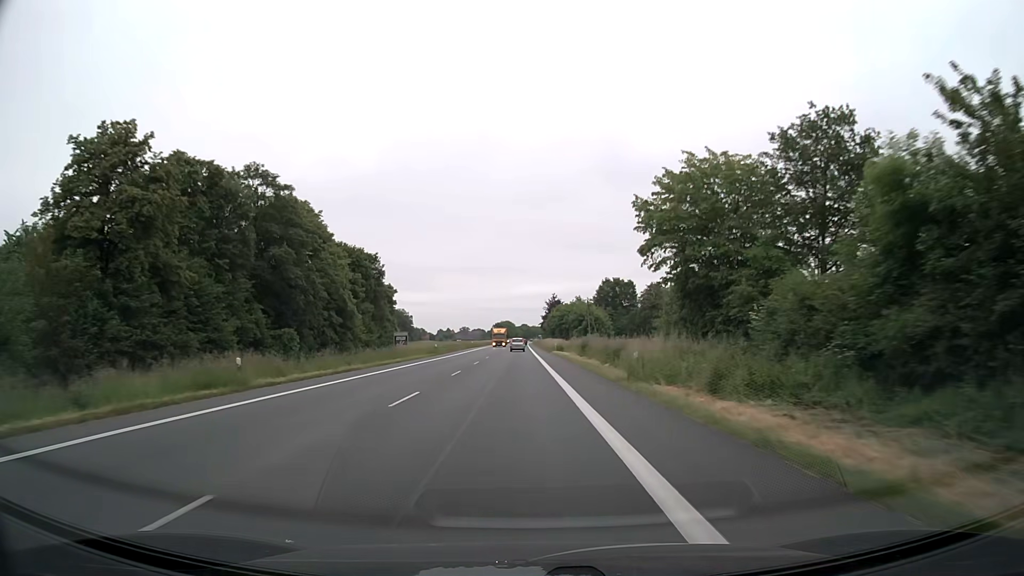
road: primary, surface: asphalt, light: Day
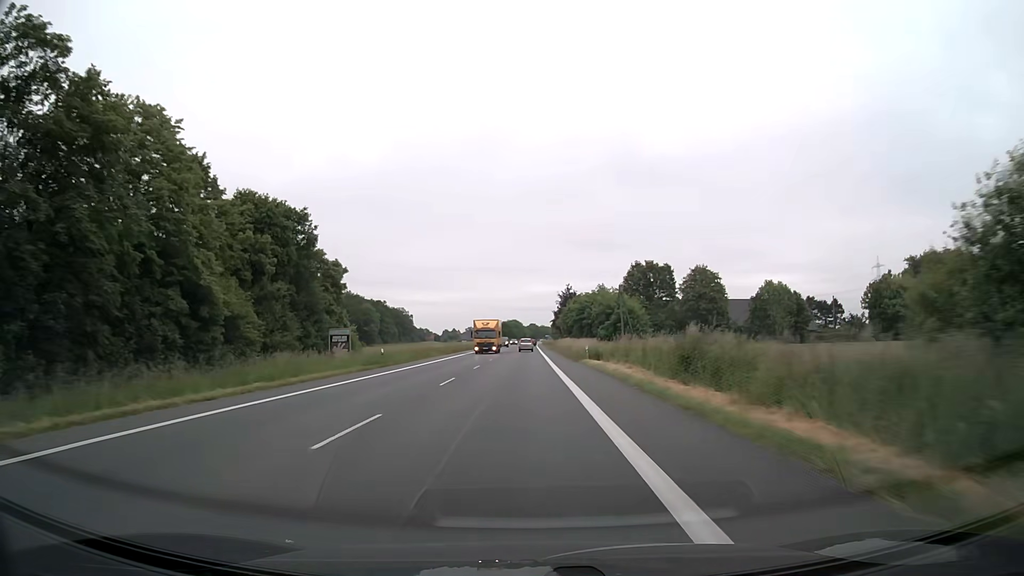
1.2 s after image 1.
(-0.2, +29.3) m; -1°
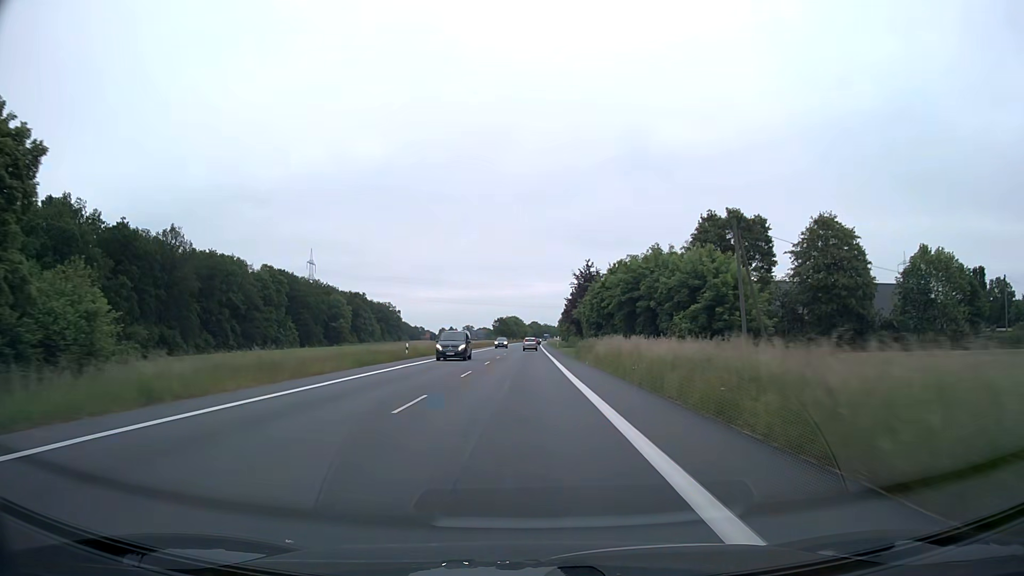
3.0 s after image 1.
(-0.1, +44.1) m; 0°
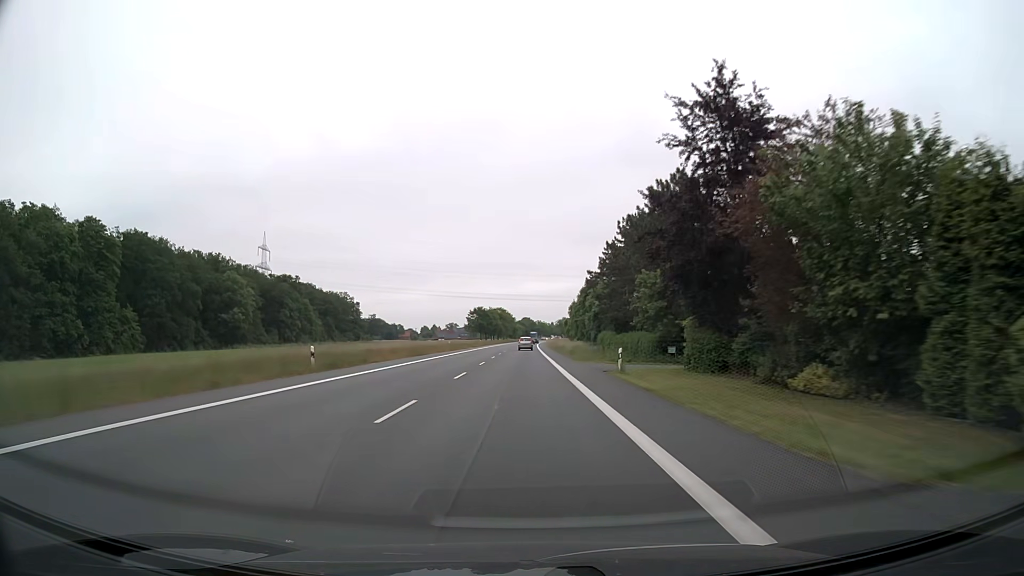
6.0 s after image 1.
(+0.3, +73.4) m; +1°
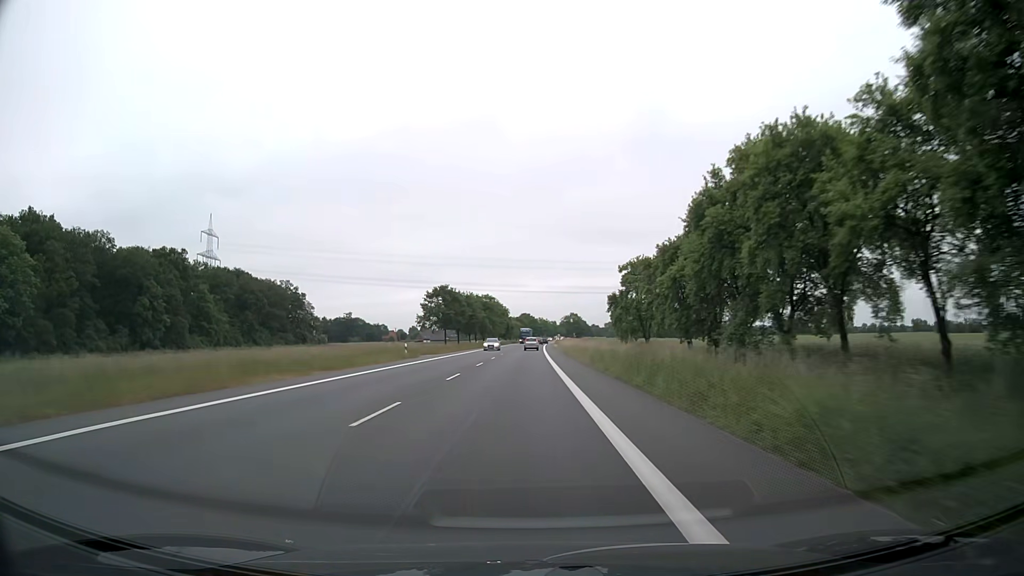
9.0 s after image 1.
(+0.2, +72.3) m; 0°
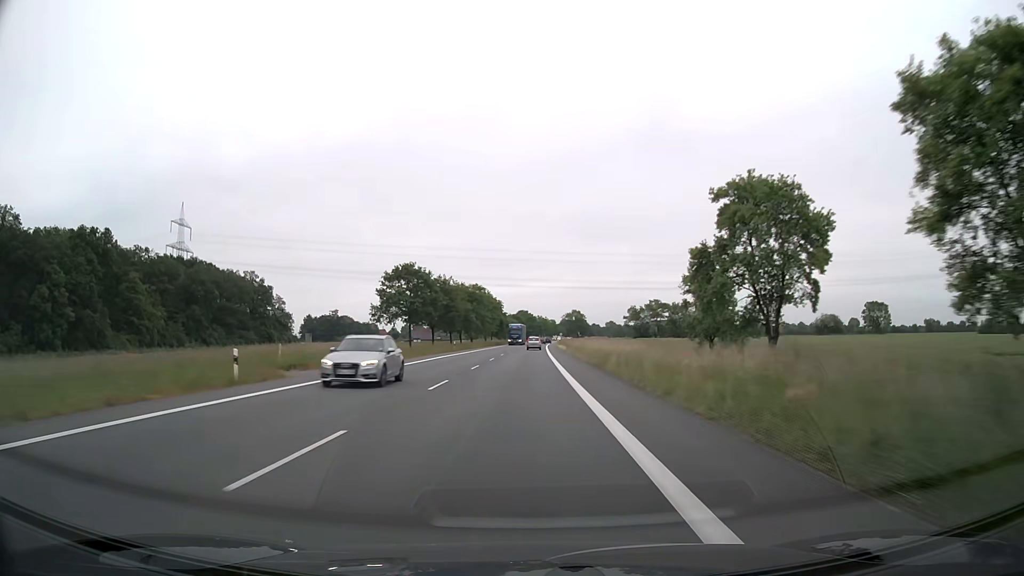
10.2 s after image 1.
(+0.1, +28.7) m; 0°
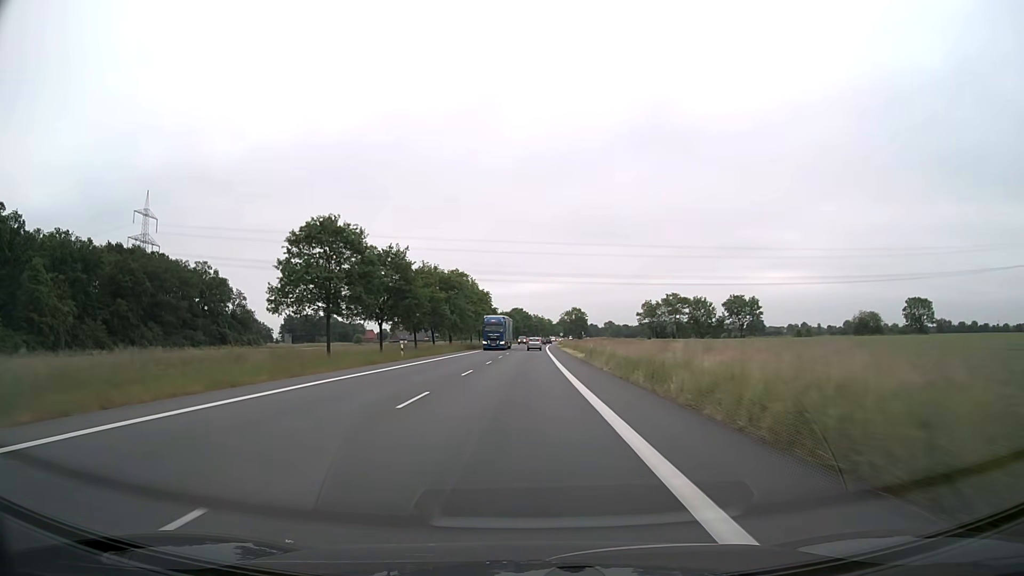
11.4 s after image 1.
(+0.1, +28.6) m; +1°
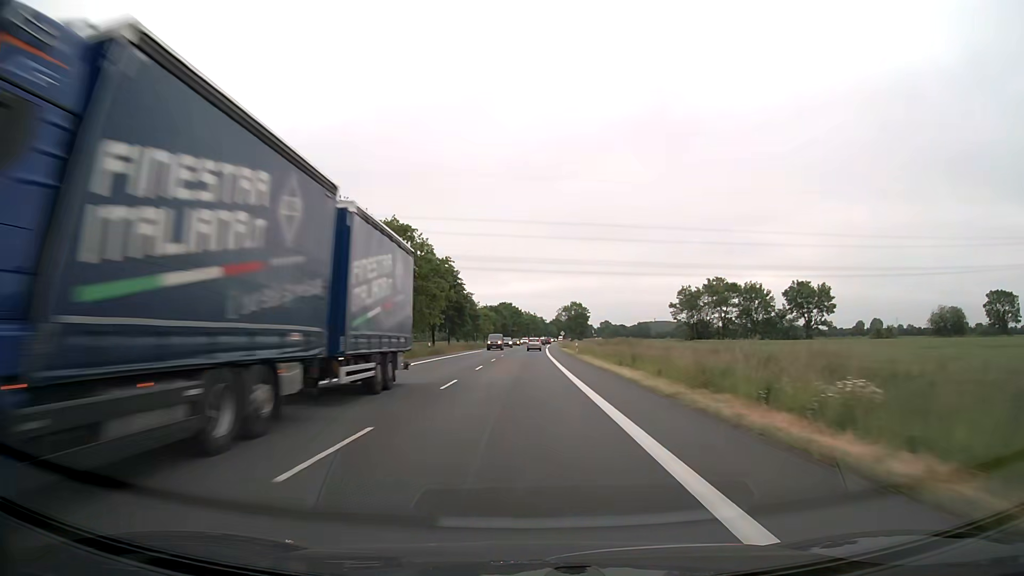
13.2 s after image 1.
(+0.1, +42.9) m; +1°
(0, +10) (0, +20) (0, +30) (0, +40) (0, +50) (+1, +60) (+1, +70) (+1, +80) (+1, +90) (+1, +100) m
